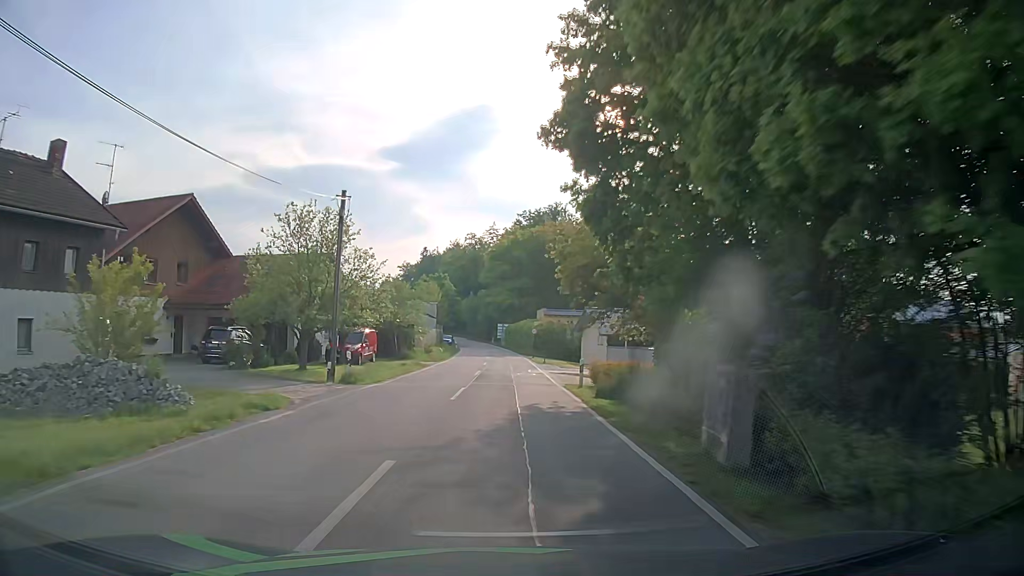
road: tertiary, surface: asphalt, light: Day
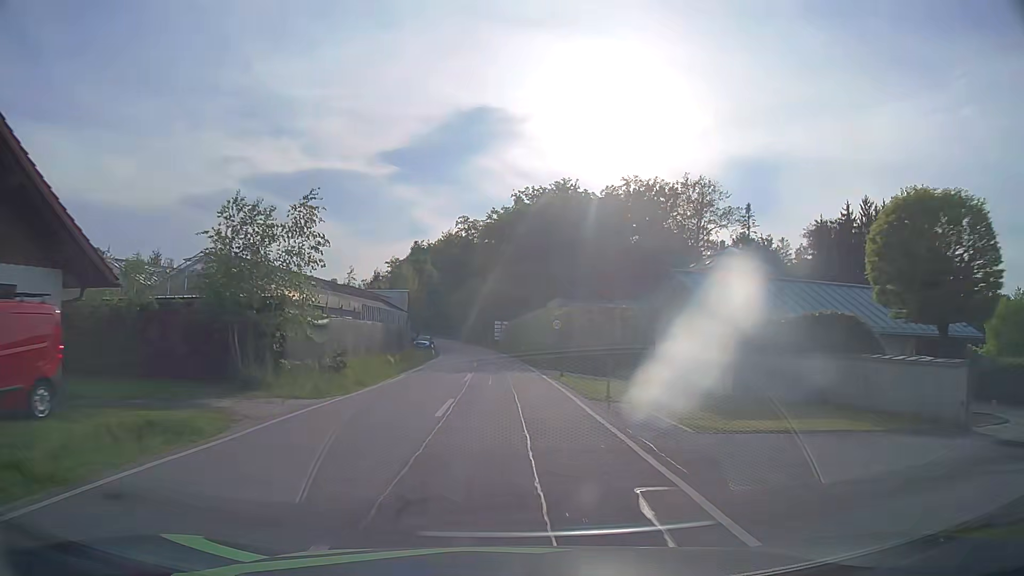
(+0.3, +27.3) m; +1°
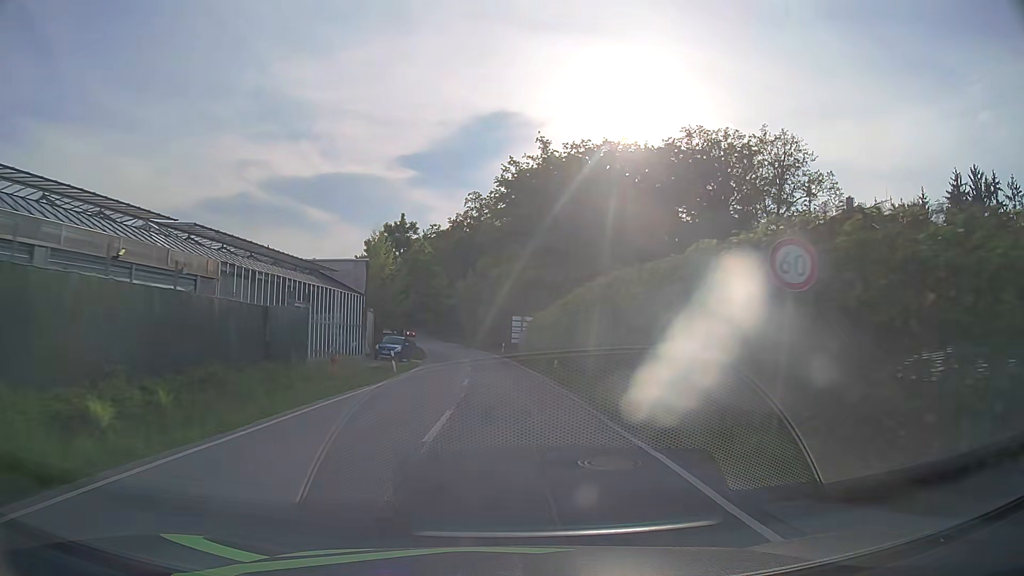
(-0.4, +27.3) m; -1°
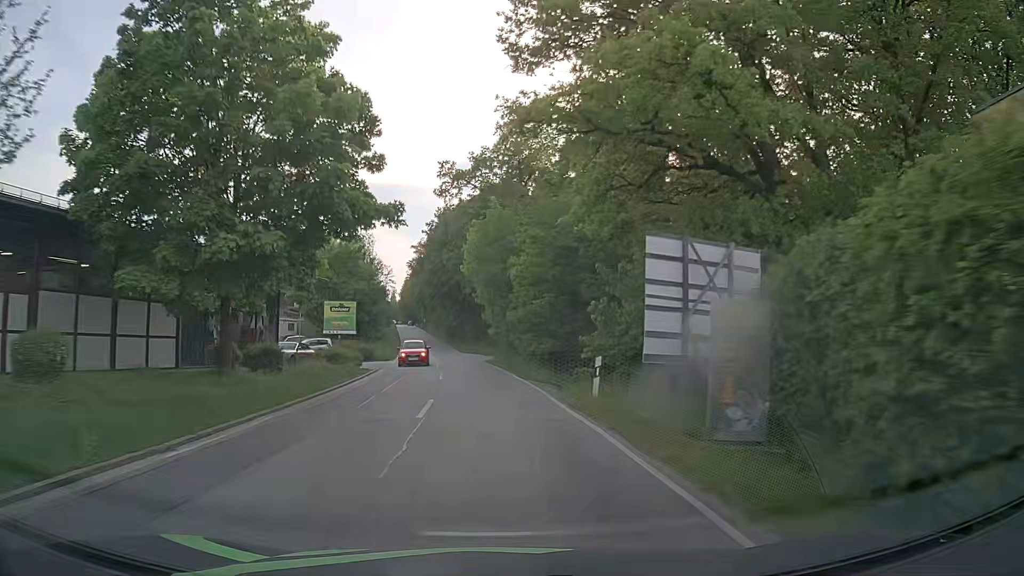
(-1.4, +45.4) m; -4°
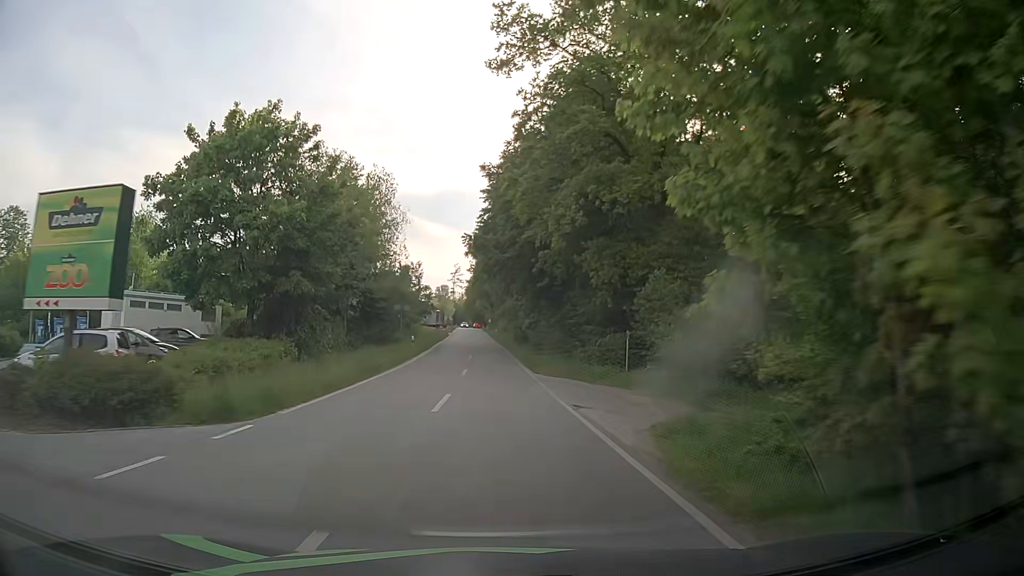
(-2.1, +36.1) m; -6°
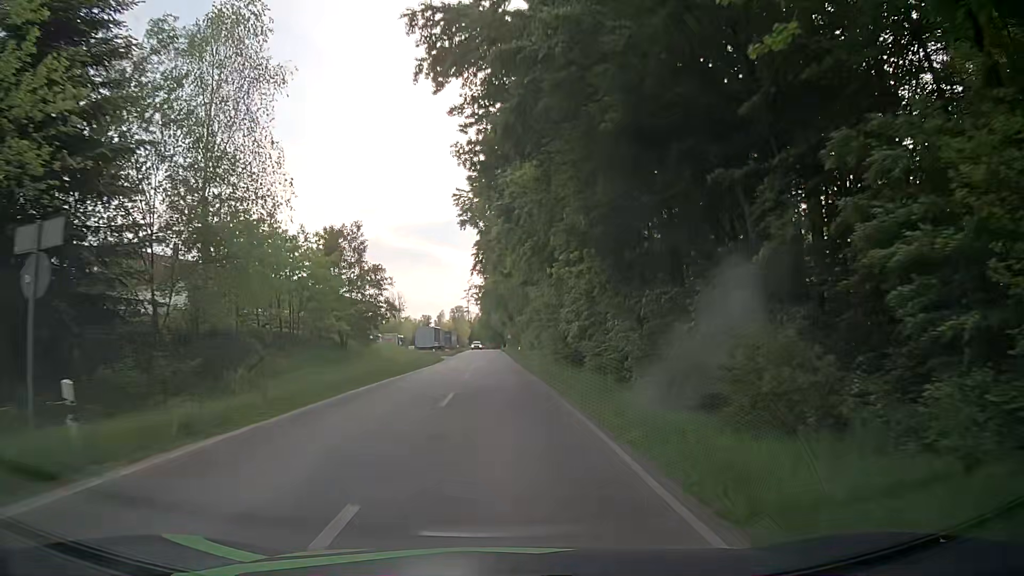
(-0.6, +36.1) m; -2°
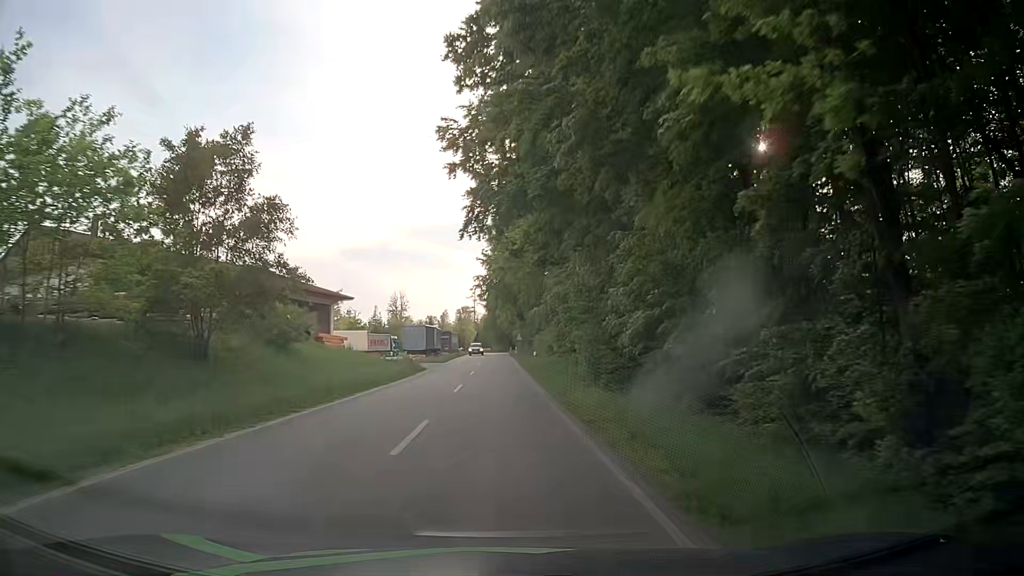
(-0.2, +17.8) m; -1°
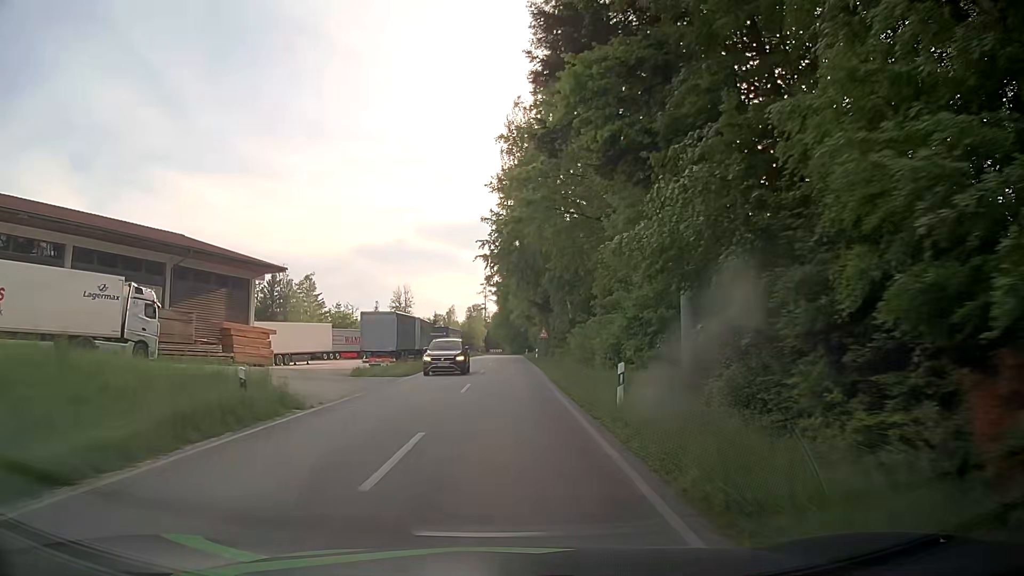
(-0.3, +26.9) m; -1°
(0, +10) (0, +20) (0, +30) (0, +40) (0, +50) (+1, +60) (+1, +70) (+1, +80) (+1, +90) (+1, +100) m
